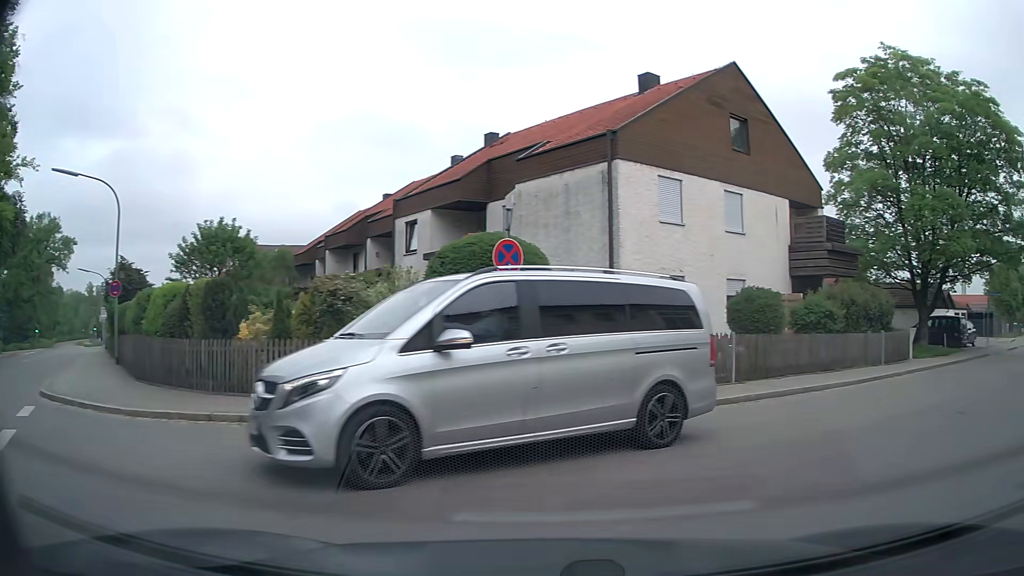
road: residential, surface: asphalt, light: Day
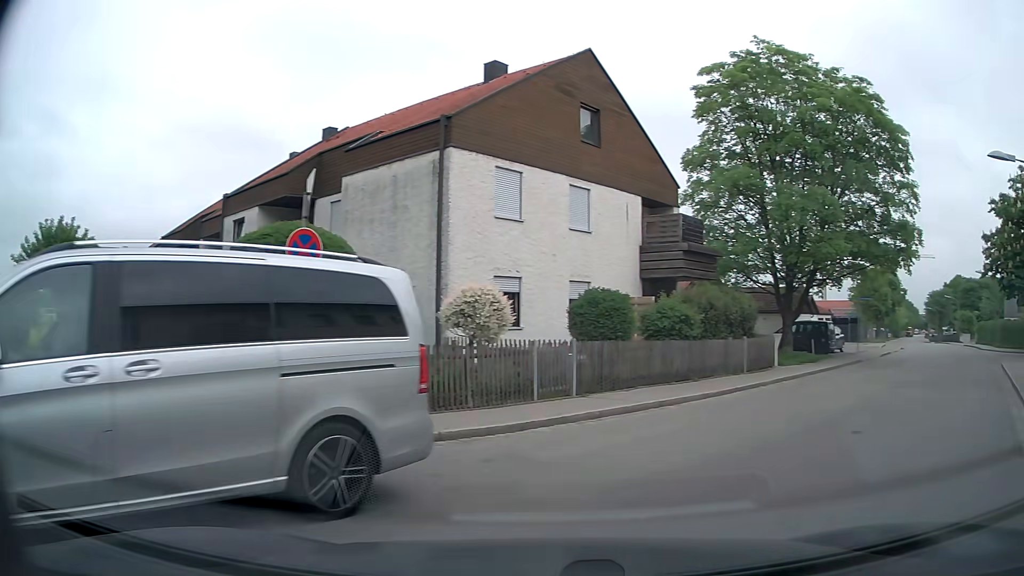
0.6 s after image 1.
(+0.3, +1.8) m; +13°
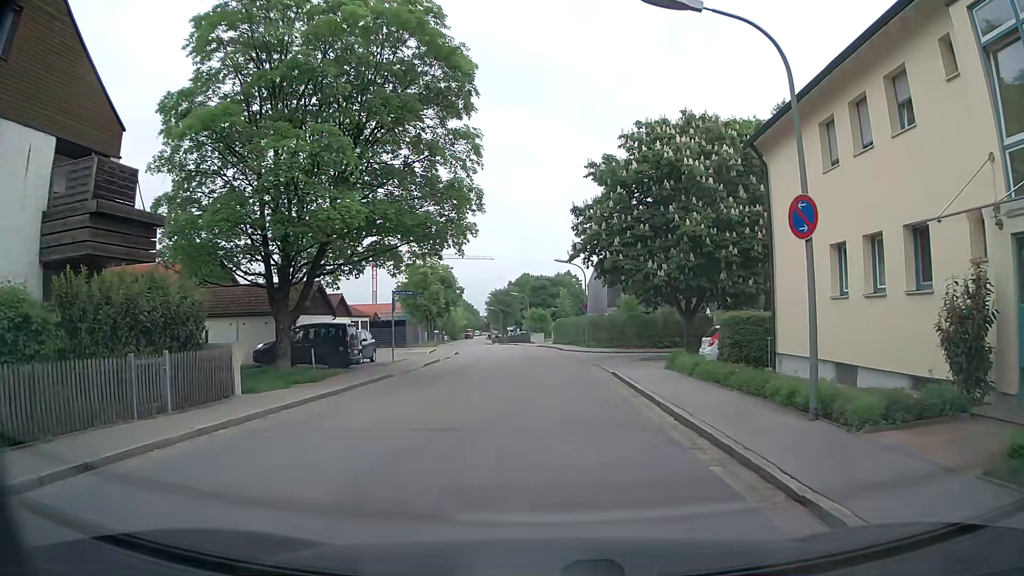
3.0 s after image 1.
(+4.1, +8.0) m; +39°
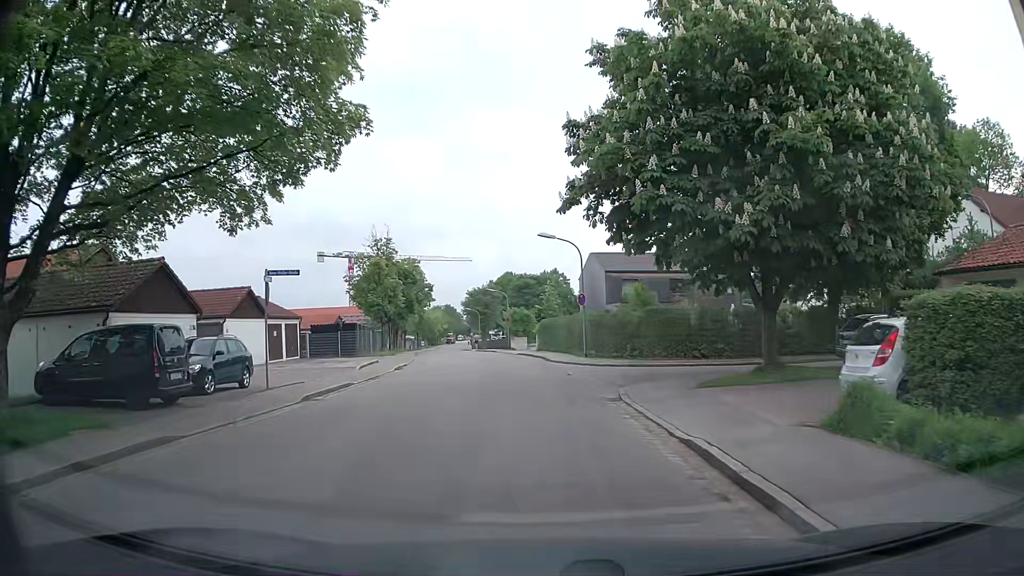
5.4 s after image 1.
(+0.4, +12.9) m; +3°
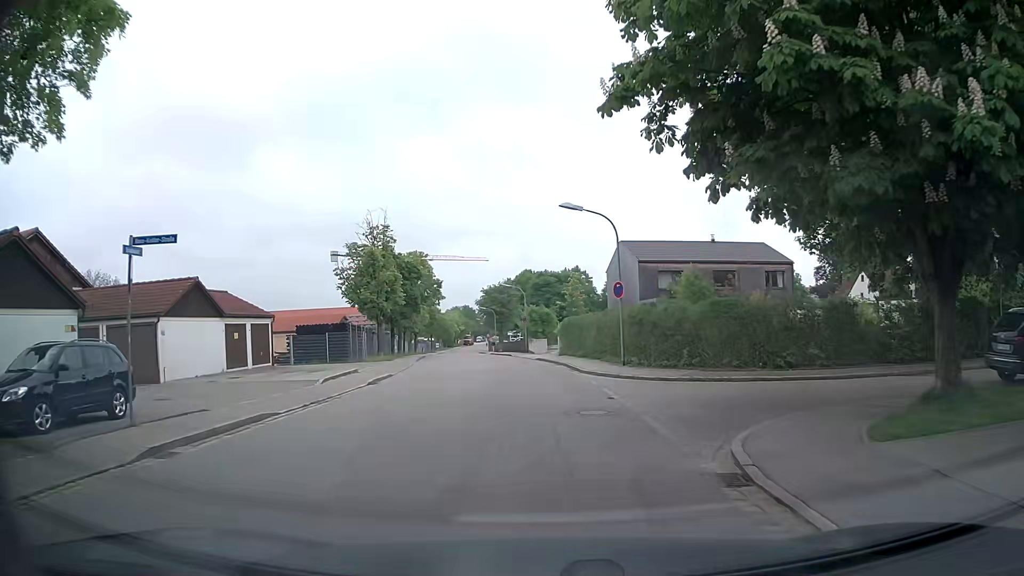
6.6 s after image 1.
(-0.2, +7.5) m; -3°
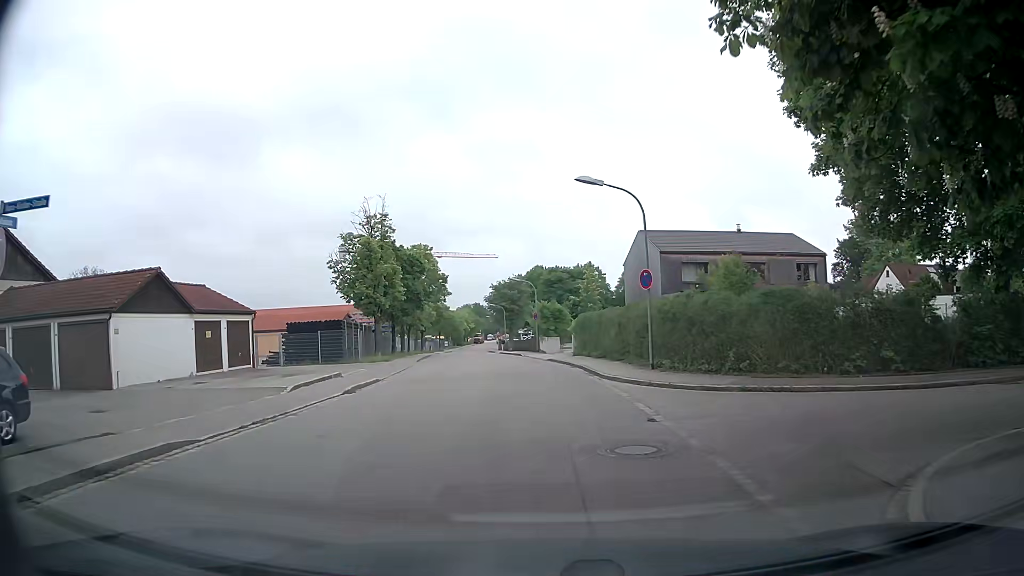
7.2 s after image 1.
(0.0, +3.8) m; 0°
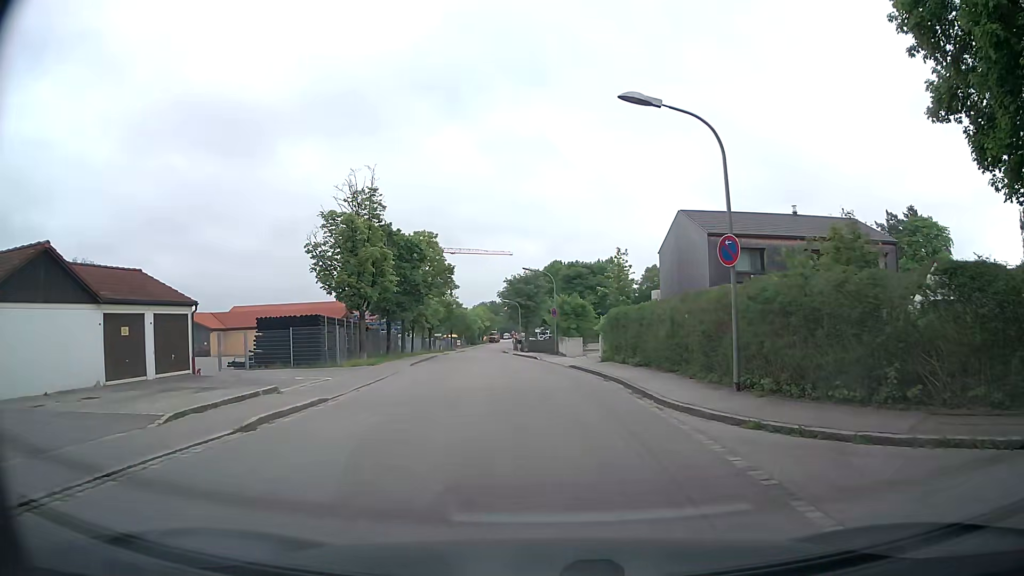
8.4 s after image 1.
(-0.2, +7.2) m; -2°
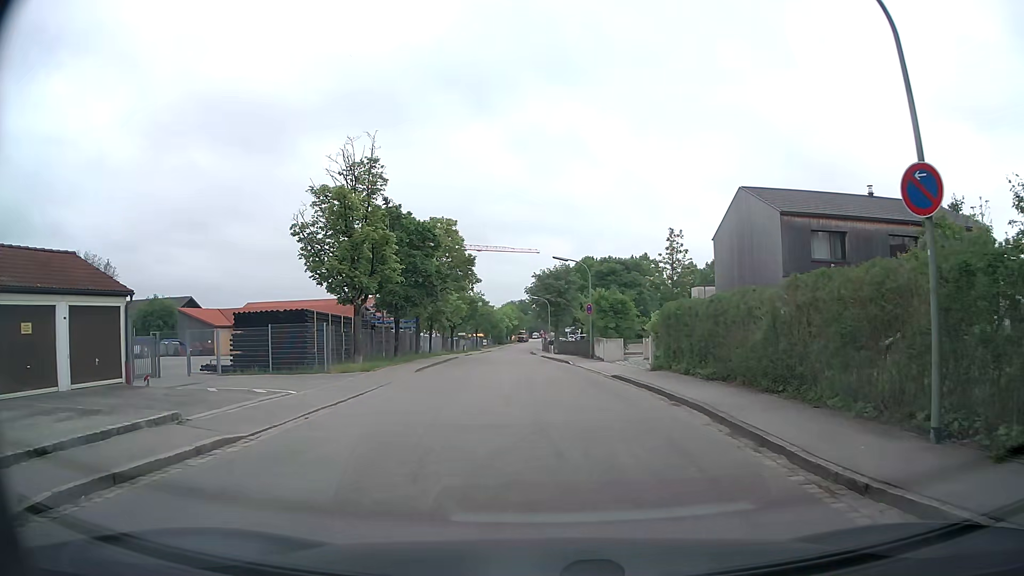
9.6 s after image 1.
(-0.1, +6.1) m; -3°
(0, +10) (0, +20) (0, +30) (-1, +40) (-1, +50) (-2, +60) (-2, +70) (-3, +80) (-3, +90) (-3, +100) m
